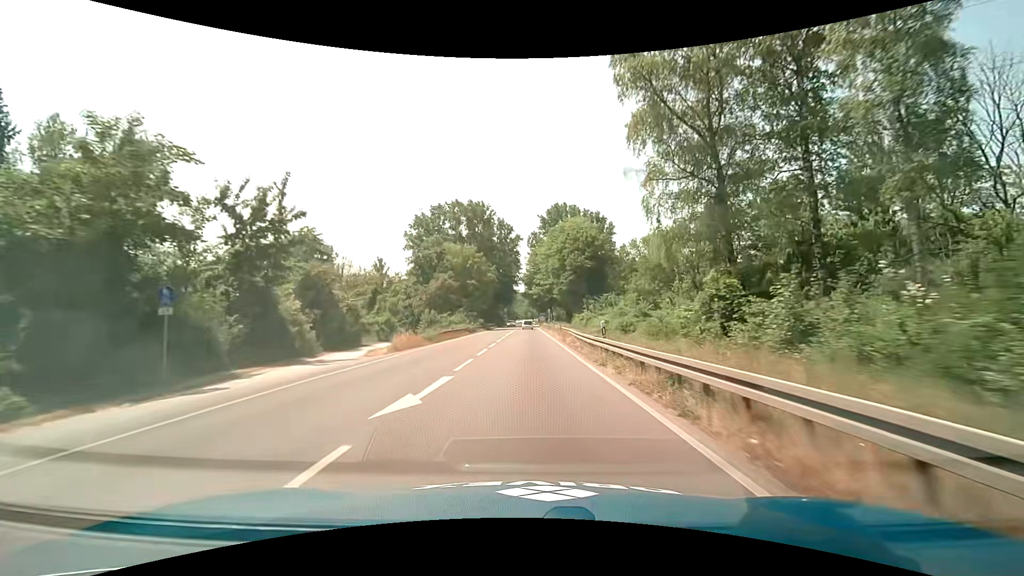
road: primary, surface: asphalt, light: Day
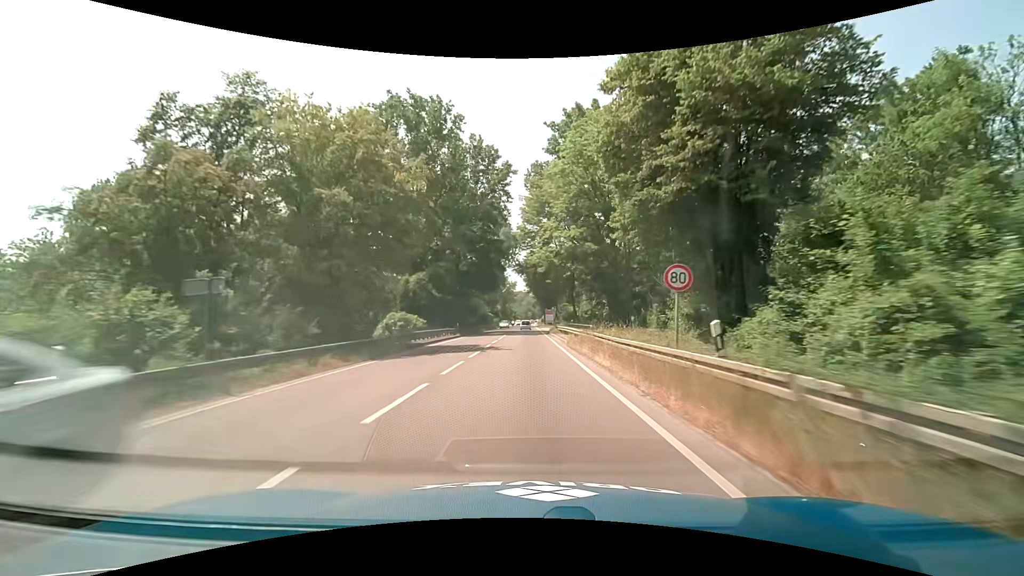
(+0.3, +54.8) m; 0°
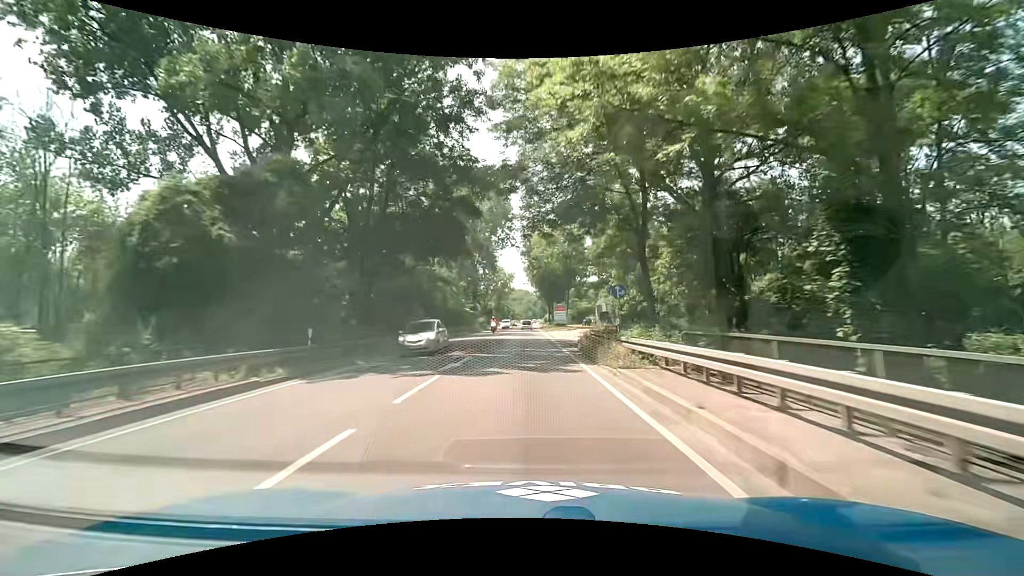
(0.0, +34.6) m; 0°
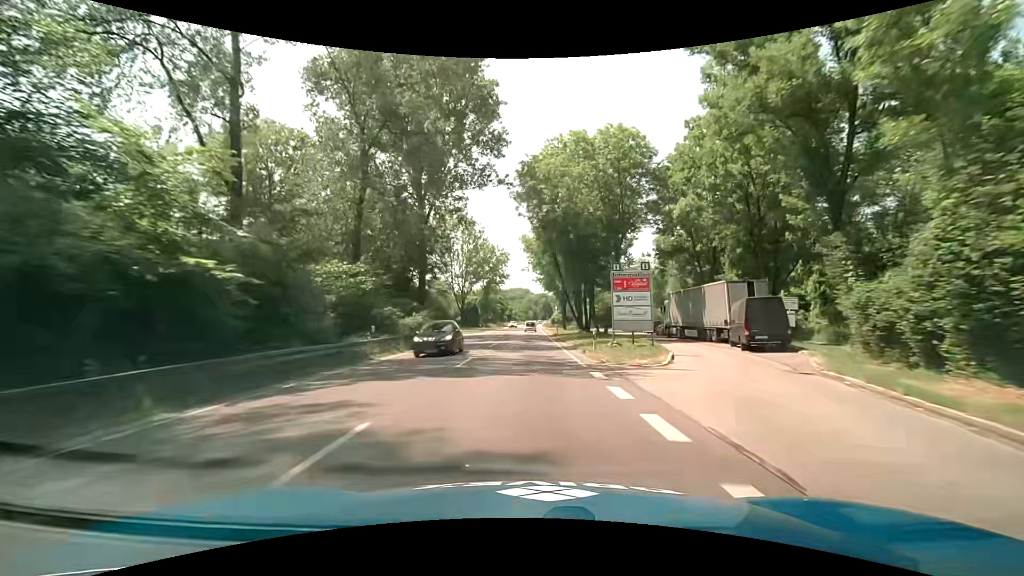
(-0.1, +48.4) m; 0°
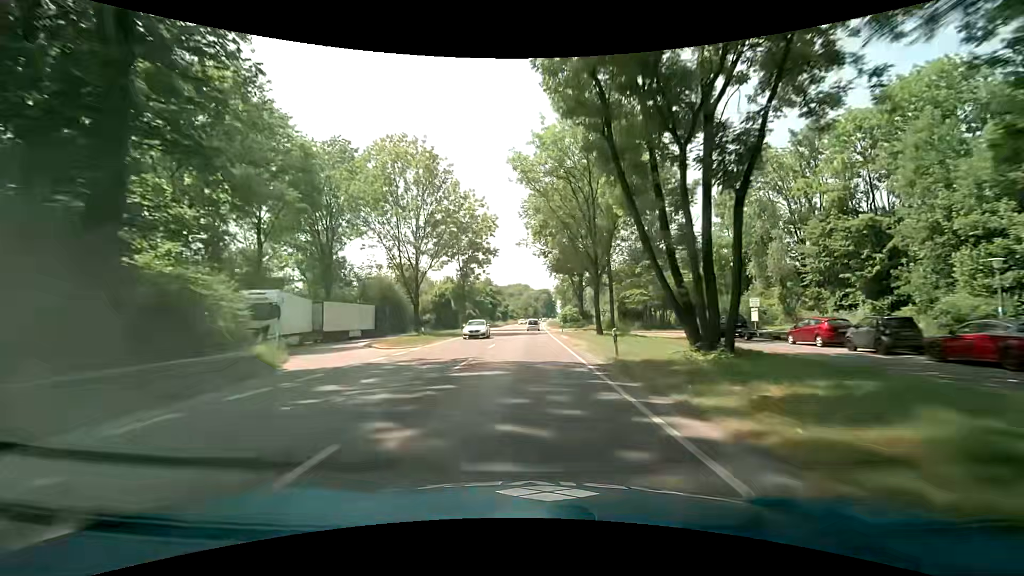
(-0.3, +37.2) m; 0°
(0, +10) (0, +20) (0, +30) (0, +40) (0, +50) (0, +60) (0, +70) (0, +80) (0, +90) (0, +100) m
